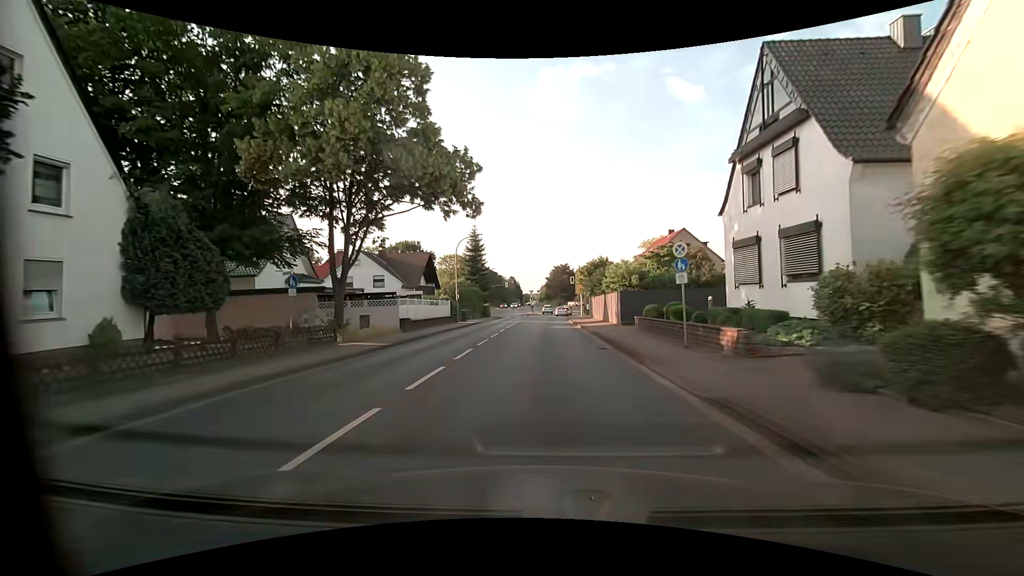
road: primary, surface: asphalt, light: Day
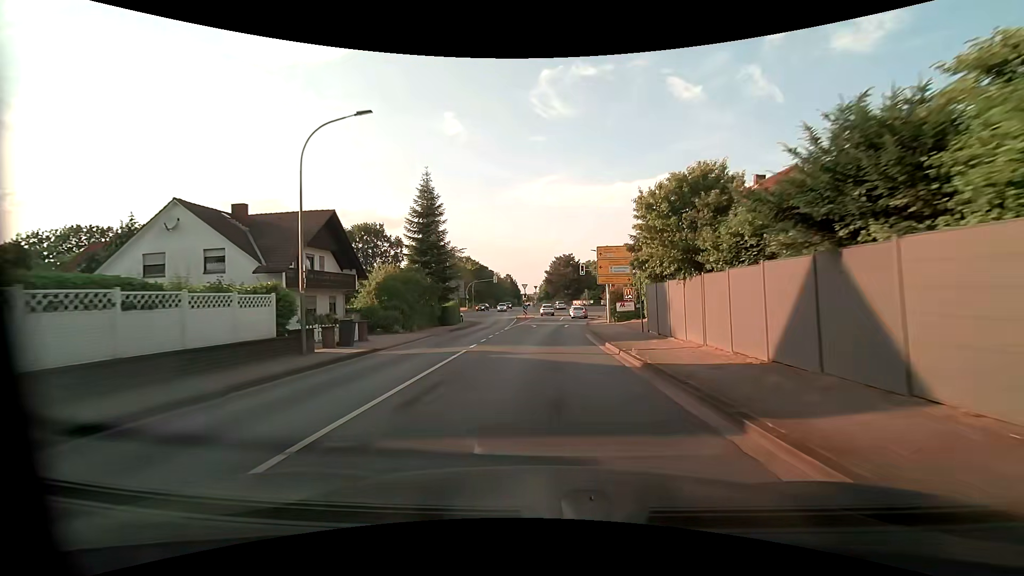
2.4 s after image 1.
(0.0, +28.2) m; 0°
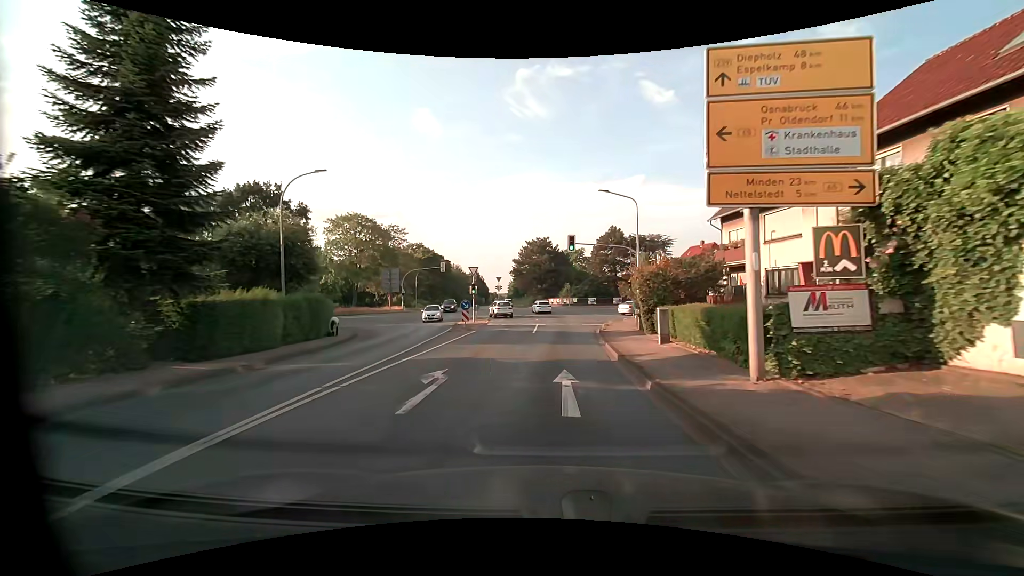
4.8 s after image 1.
(+0.4, +28.6) m; +3°
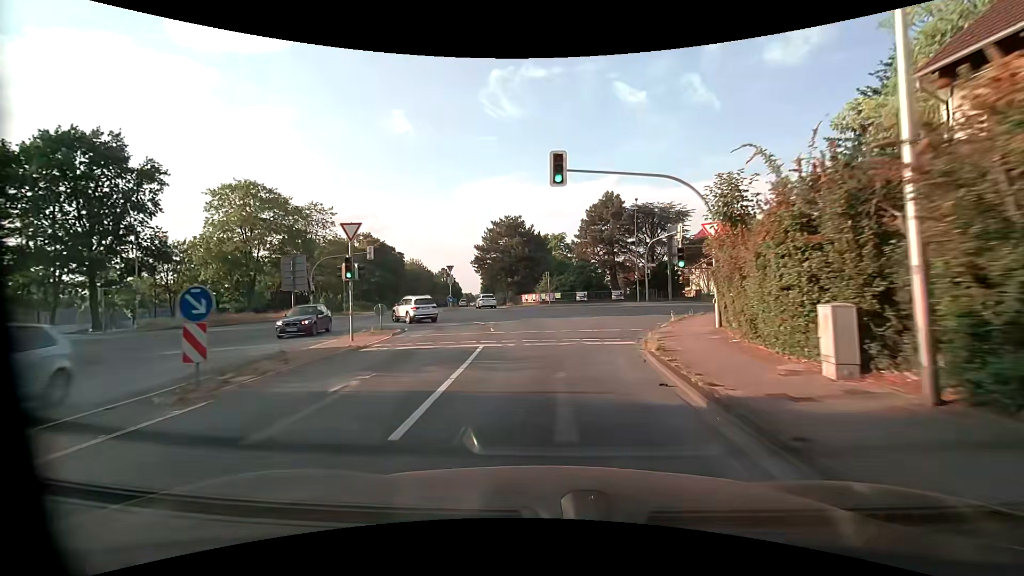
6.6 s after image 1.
(+0.7, +21.5) m; +3°
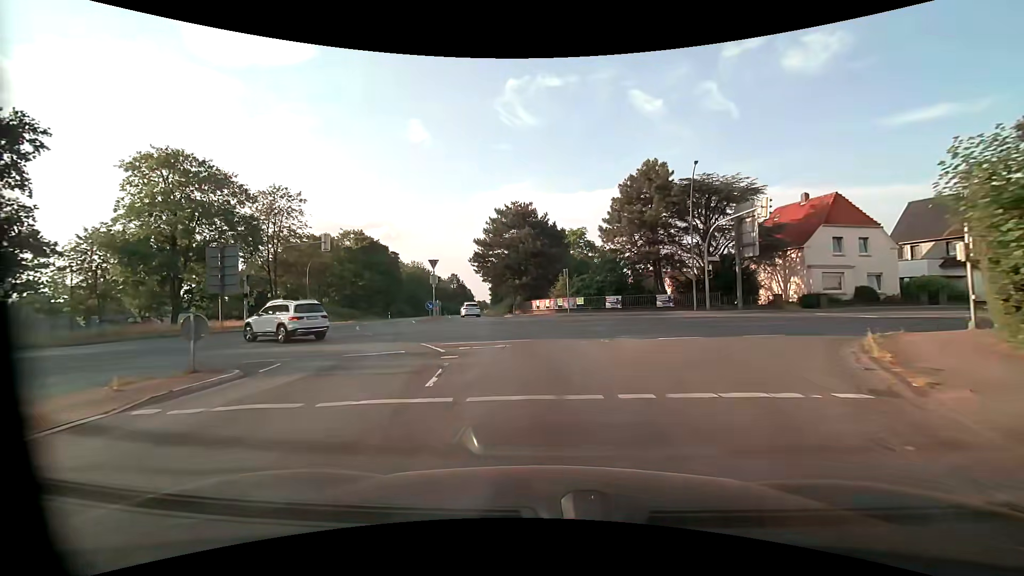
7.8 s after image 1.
(-0.1, +14.1) m; -2°
(0, +10) (-1, +20) (-3, +30) (-5, +40) (-7, +49) (-9, +59) (-11, +69) (-13, +79) (-14, +89) (-16, +99) m
